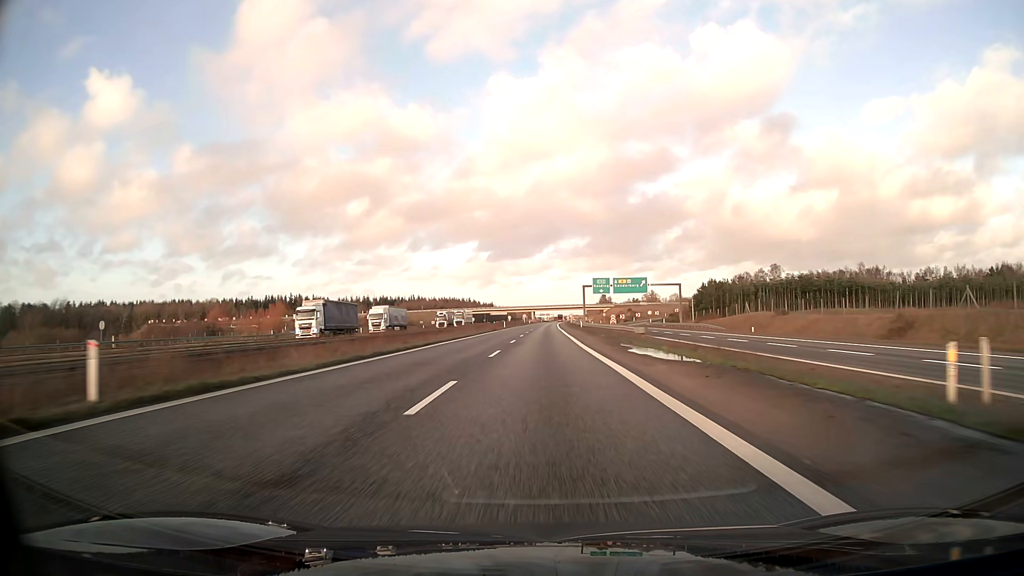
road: motorway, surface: asphalt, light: Day
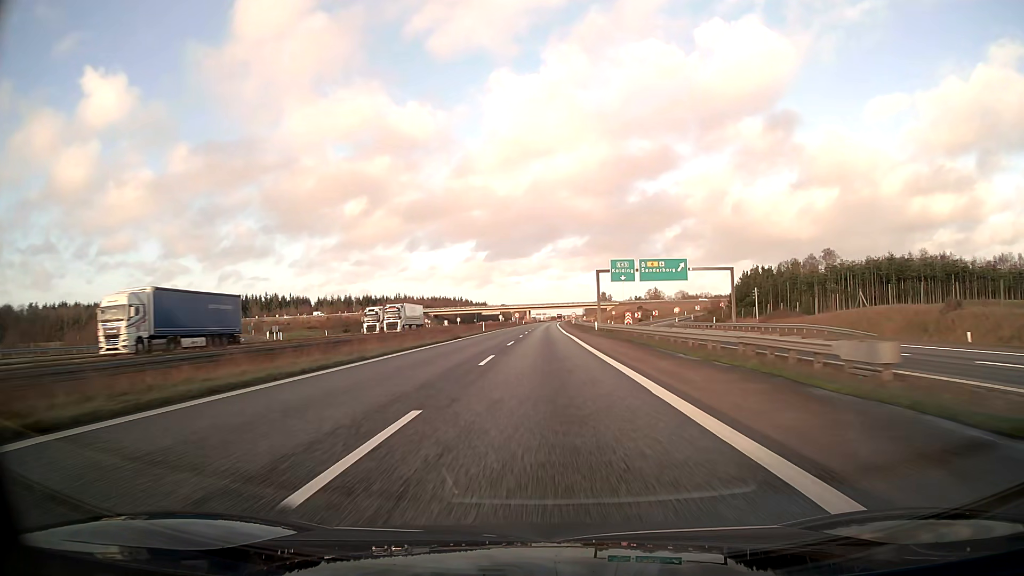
(+0.1, +34.8) m; 0°
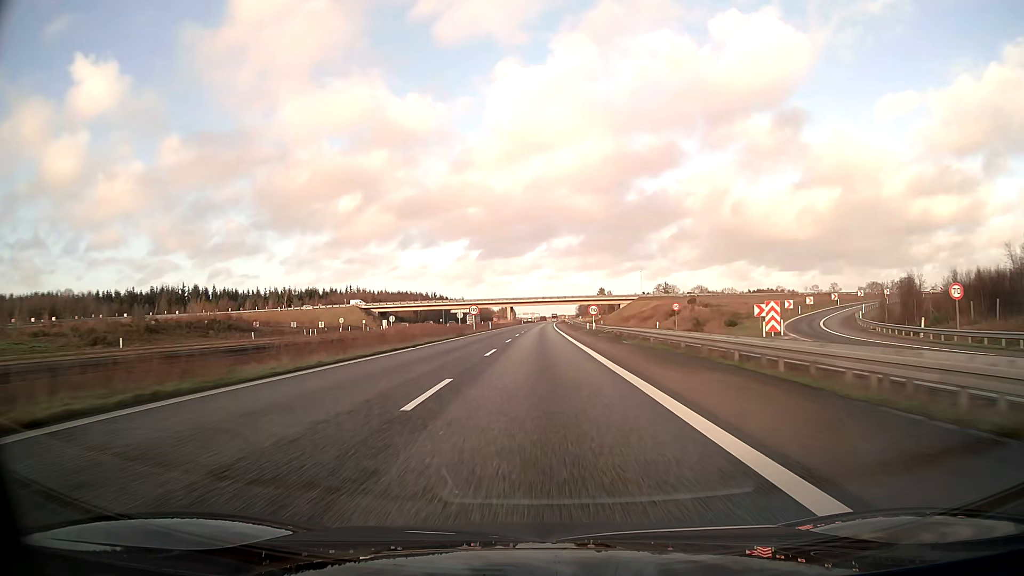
(+0.6, +87.0) m; +1°
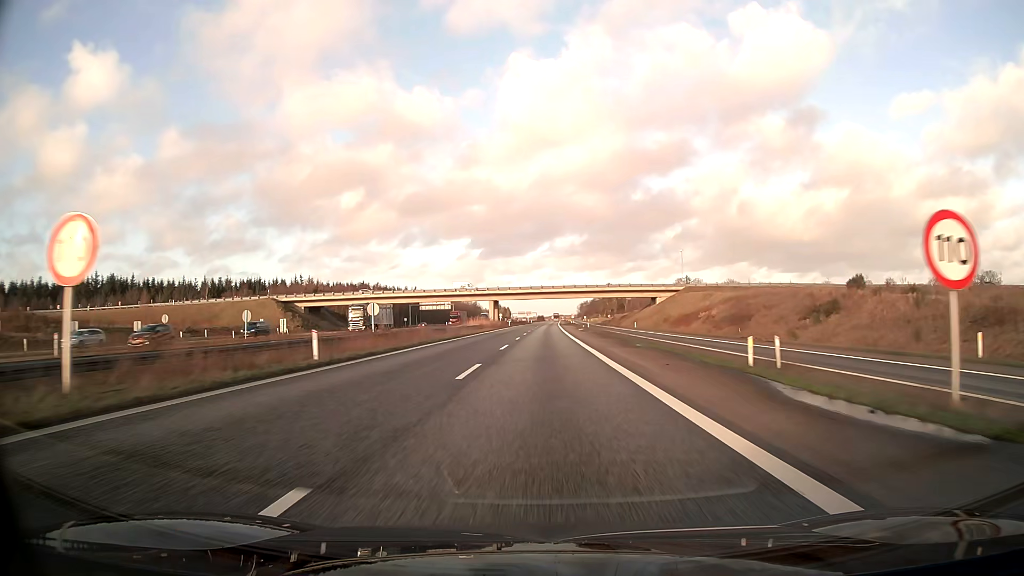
(+0.1, +69.7) m; 0°
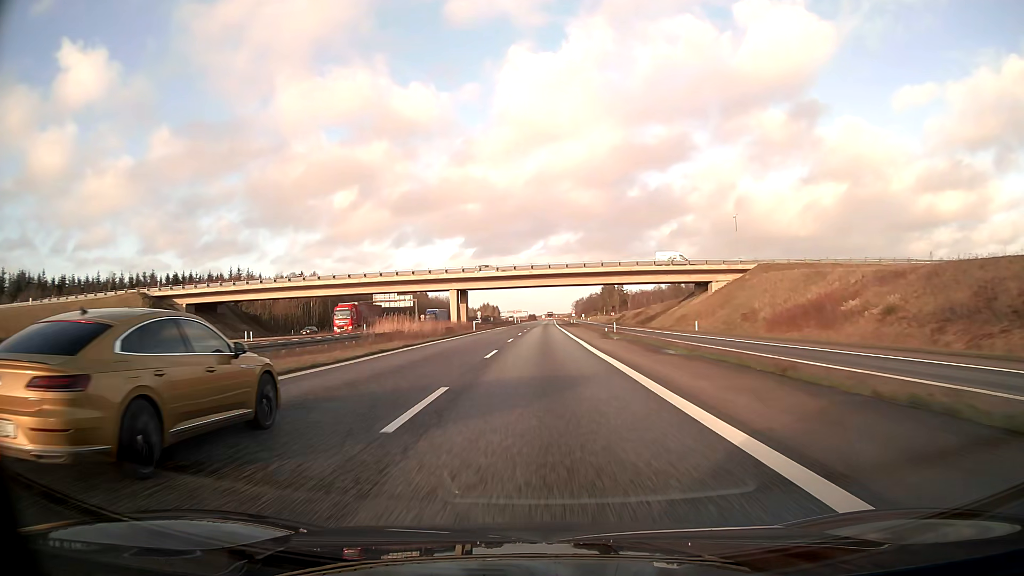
(+0.4, +52.2) m; +1°
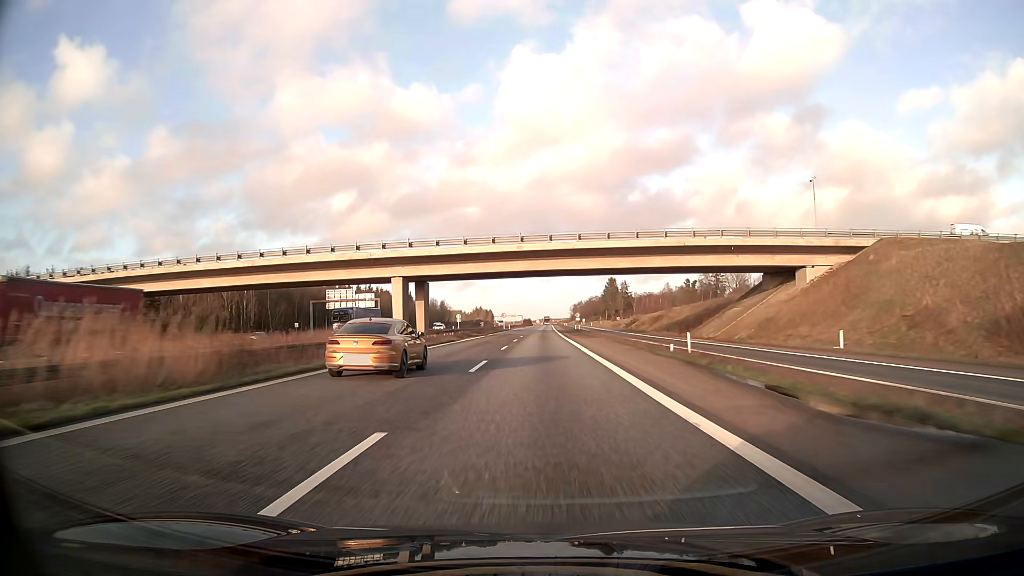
(+0.1, +34.8) m; 0°
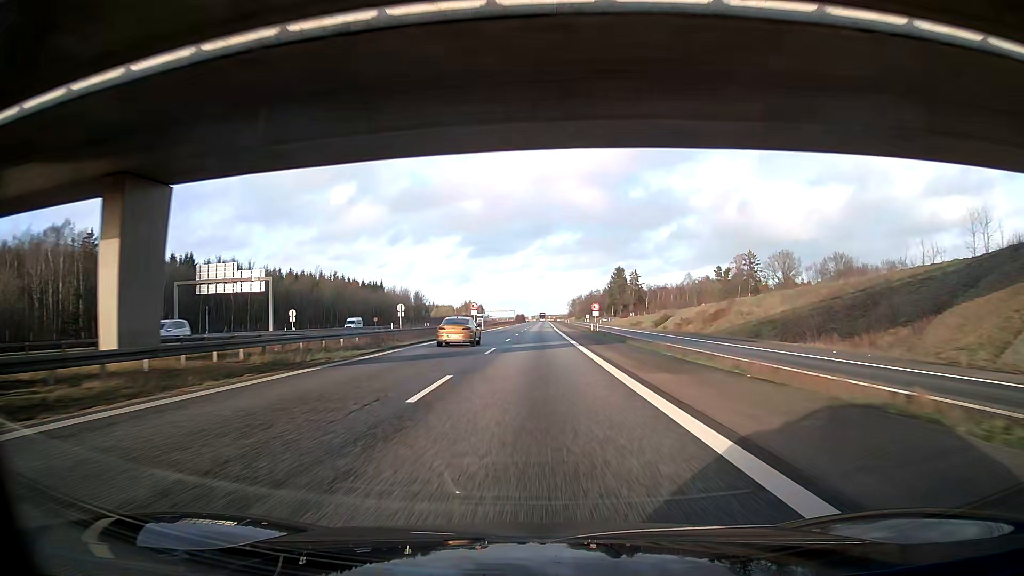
(+0.2, +52.2) m; 0°
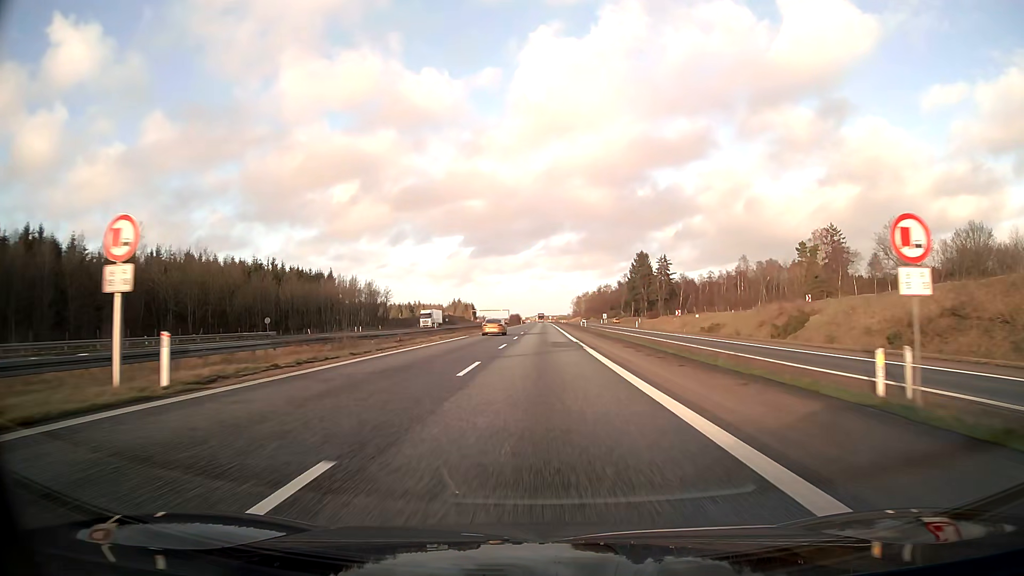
(+0.2, +69.7) m; 0°
(0, +10) (0, +20) (0, +30) (0, +40) (0, +50) (0, +60) (0, +70) (0, +80) (0, +90) (+1, +100) m
